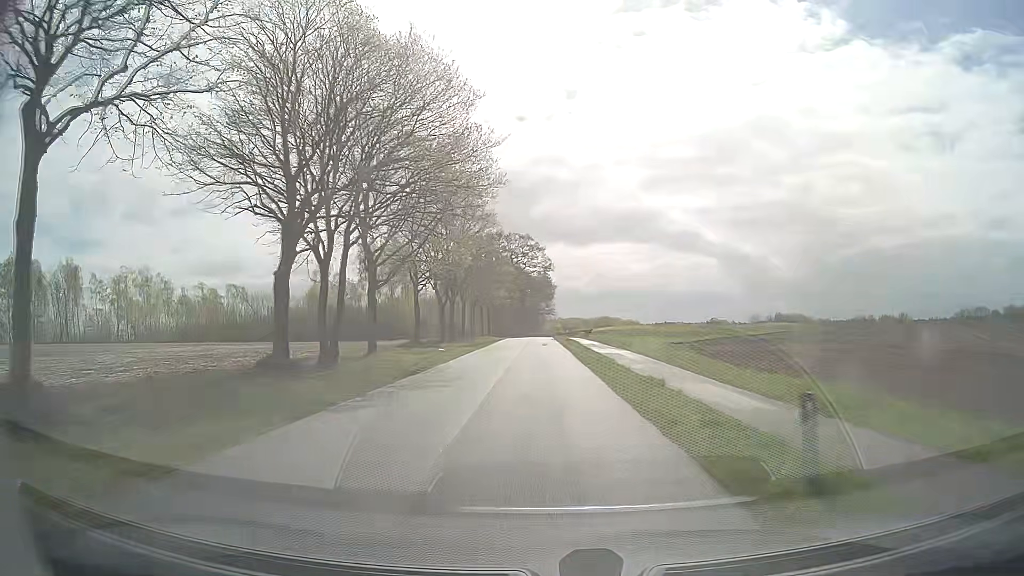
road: unclassified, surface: asphalt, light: Day
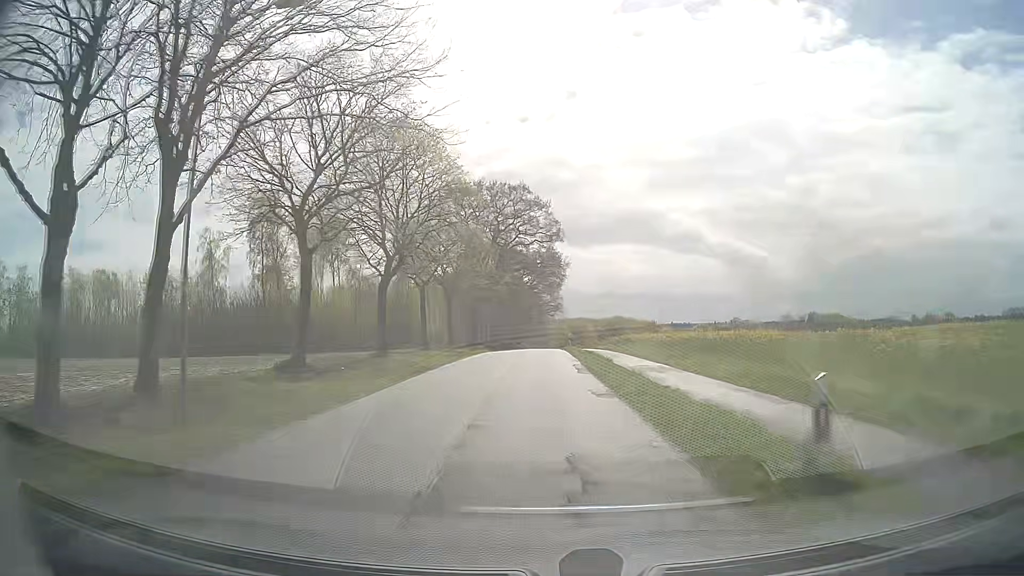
(-0.1, +44.5) m; 0°
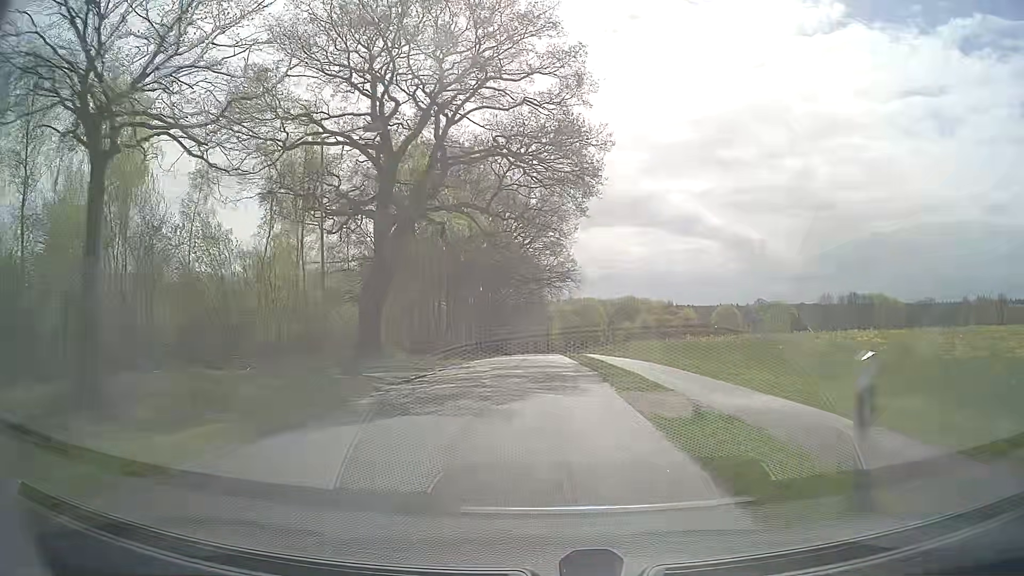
(-0.2, +45.0) m; 0°
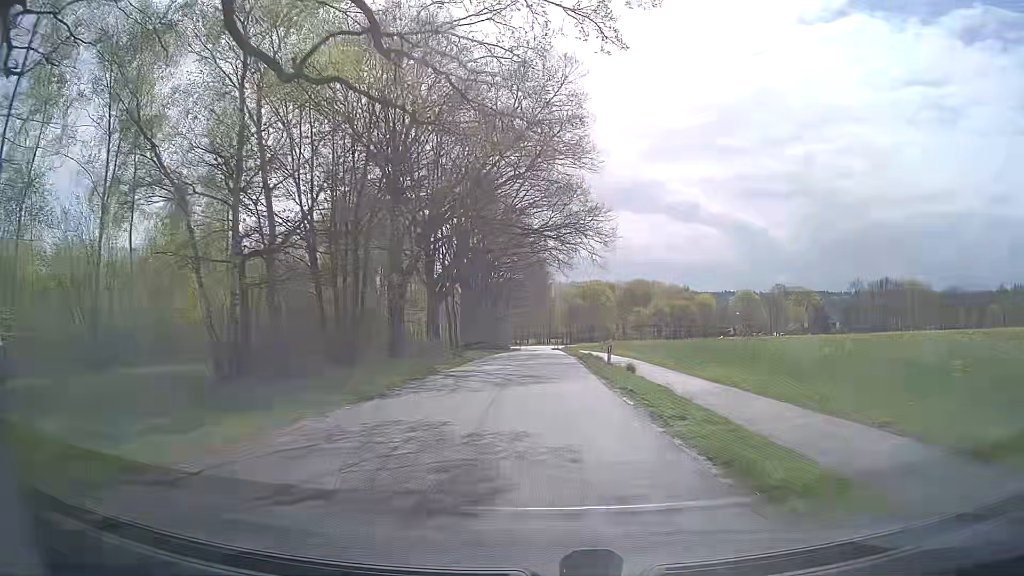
(-0.1, +26.1) m; -1°
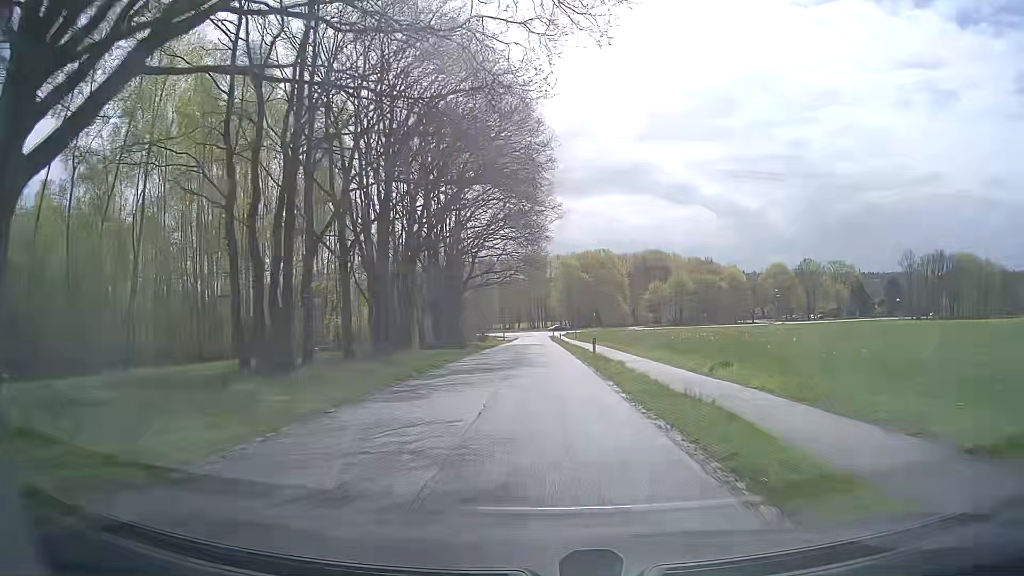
(+0.4, +42.8) m; +1°
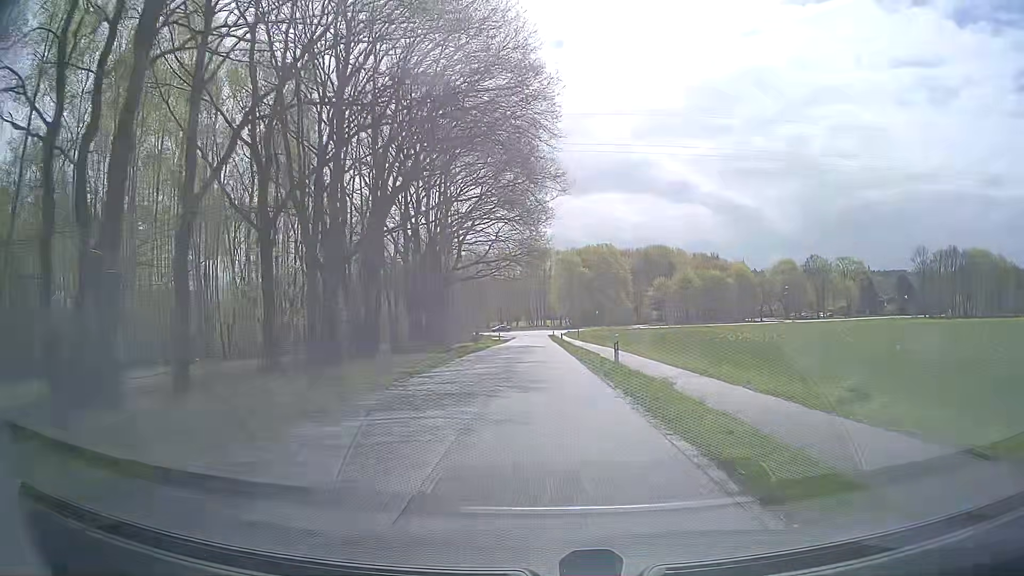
(0.0, +8.5) m; 0°
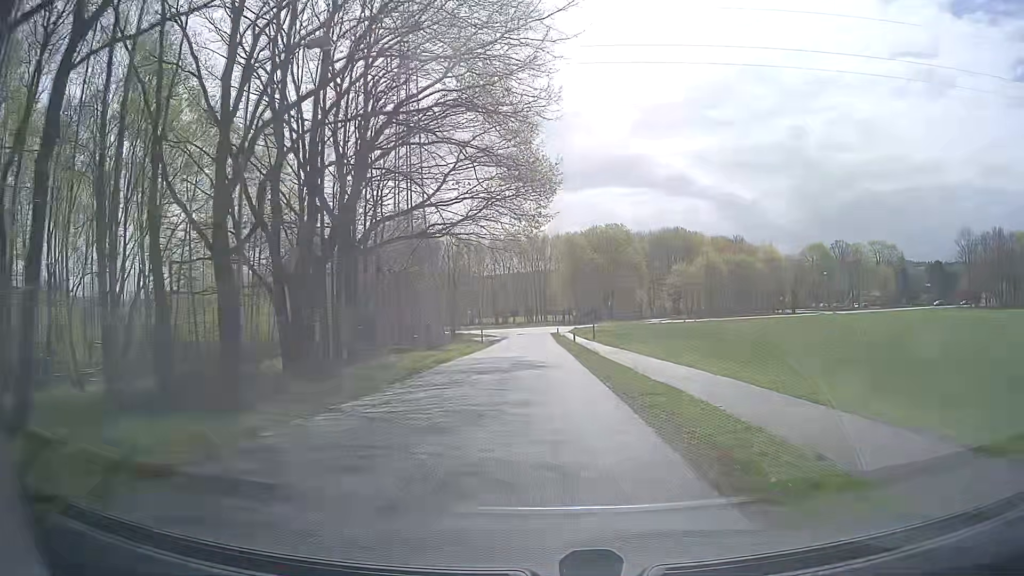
(-0.1, +25.2) m; 0°
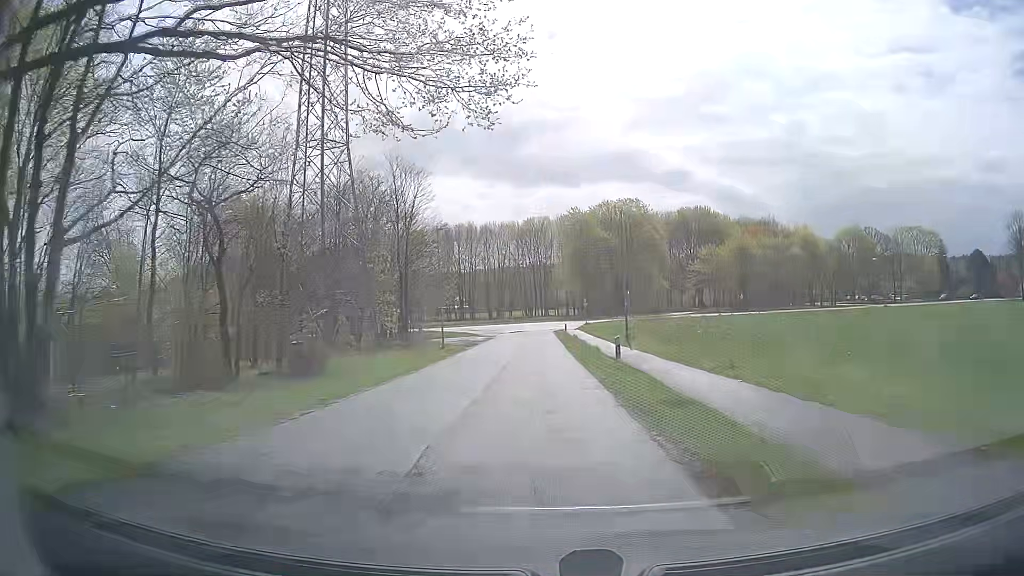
(-0.1, +23.7) m; +1°
(0, +10) (-1, +20) (-1, +30) (-1, +40) (-1, +50) (-2, +60) (-2, +70) (-1, +80) (+4, +88) (+12, +94) m
